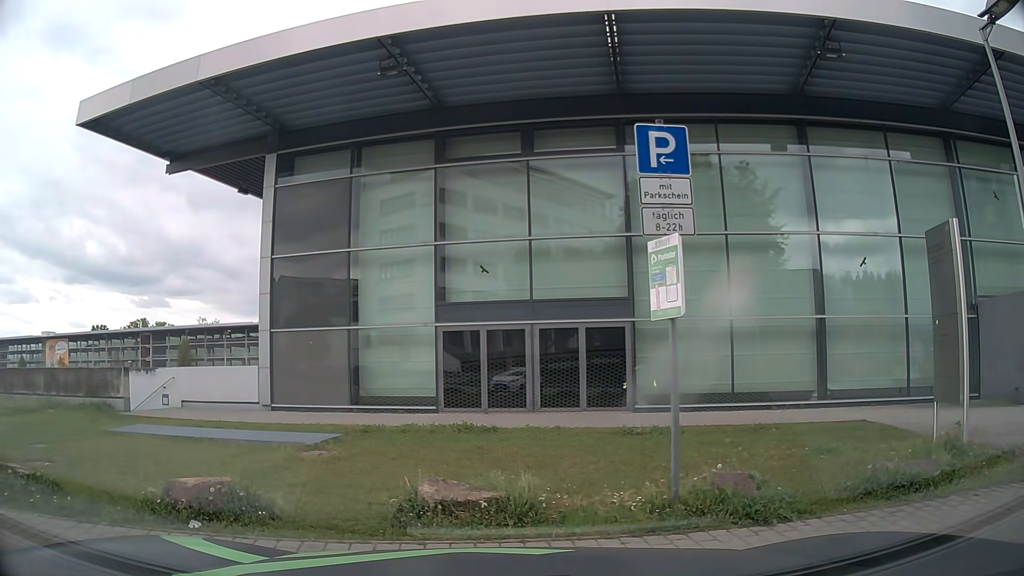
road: residential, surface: asphalt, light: Day
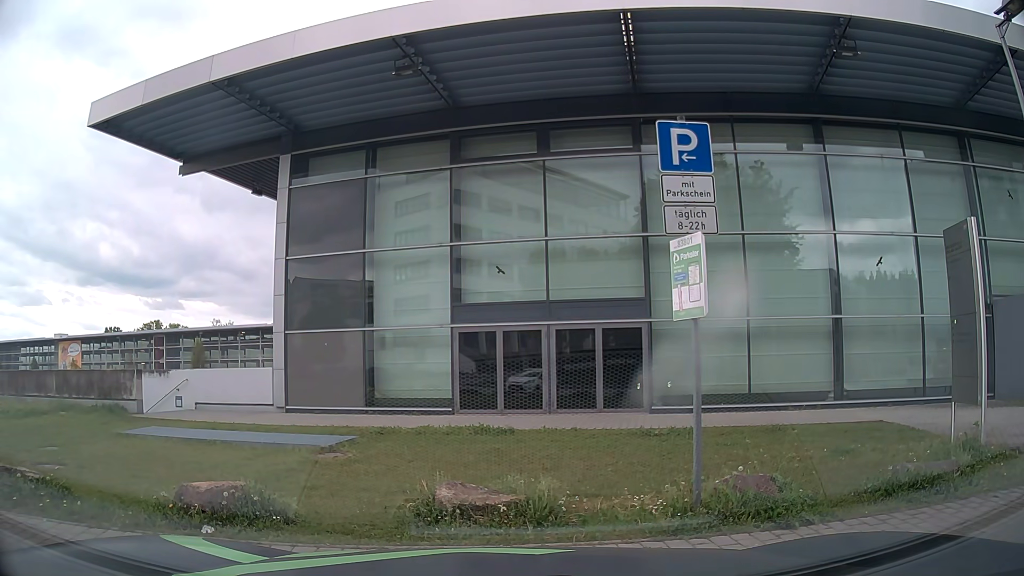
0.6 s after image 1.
(0.0, +0.1) m; 0°
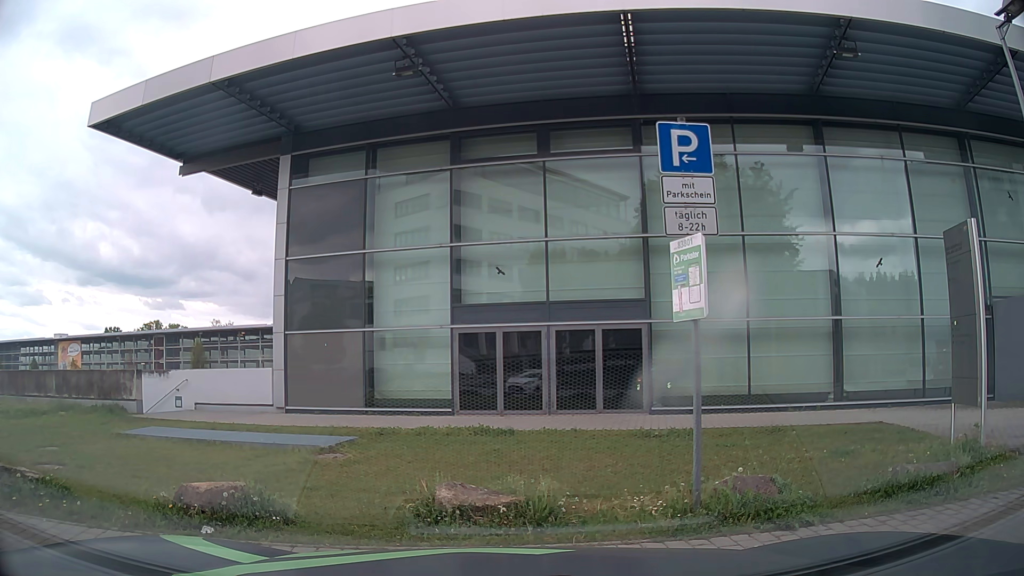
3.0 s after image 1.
(0.0, +0.1) m; 0°
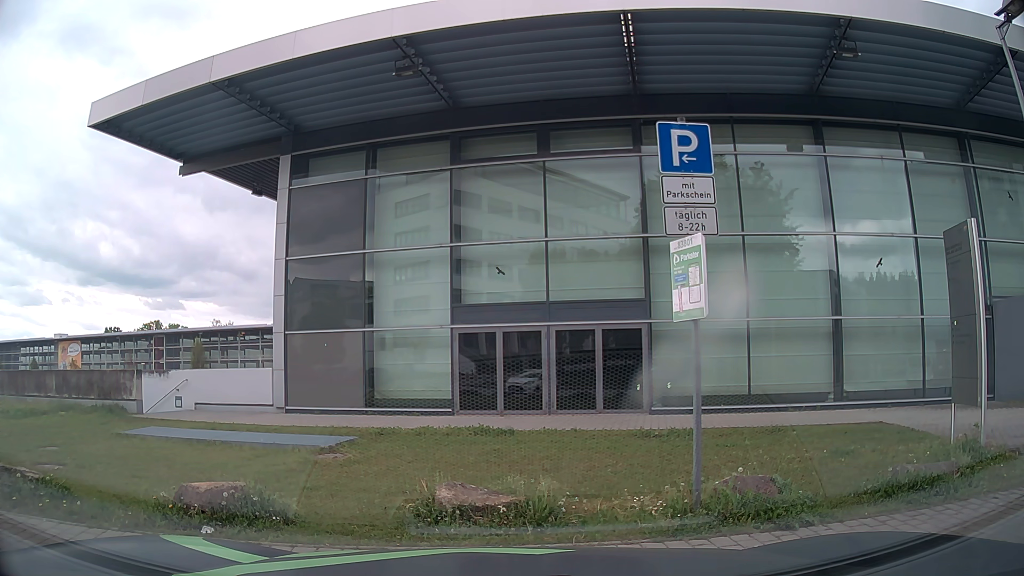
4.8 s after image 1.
(0.0, 0.0) m; 0°
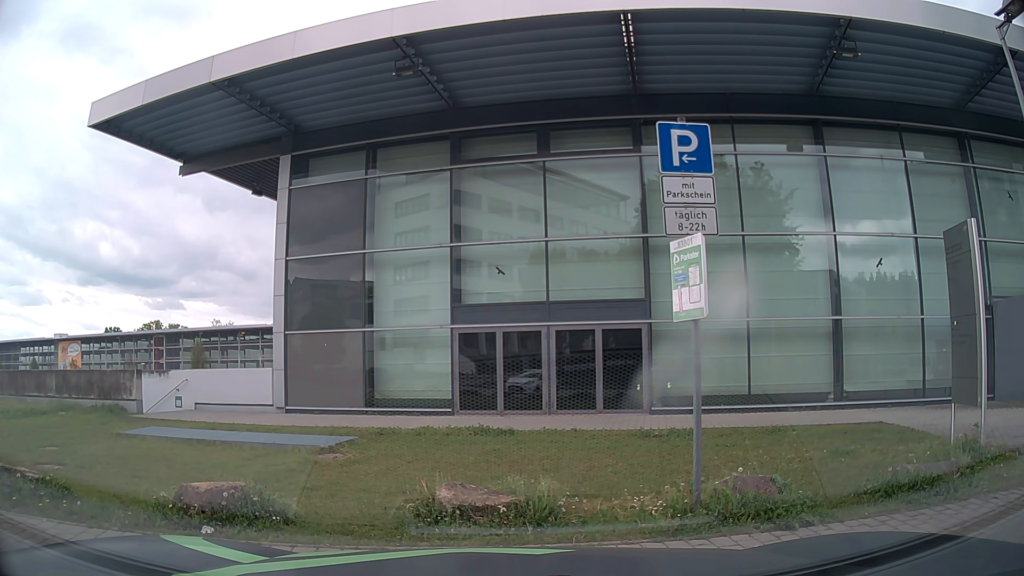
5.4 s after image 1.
(0.0, 0.0) m; 0°
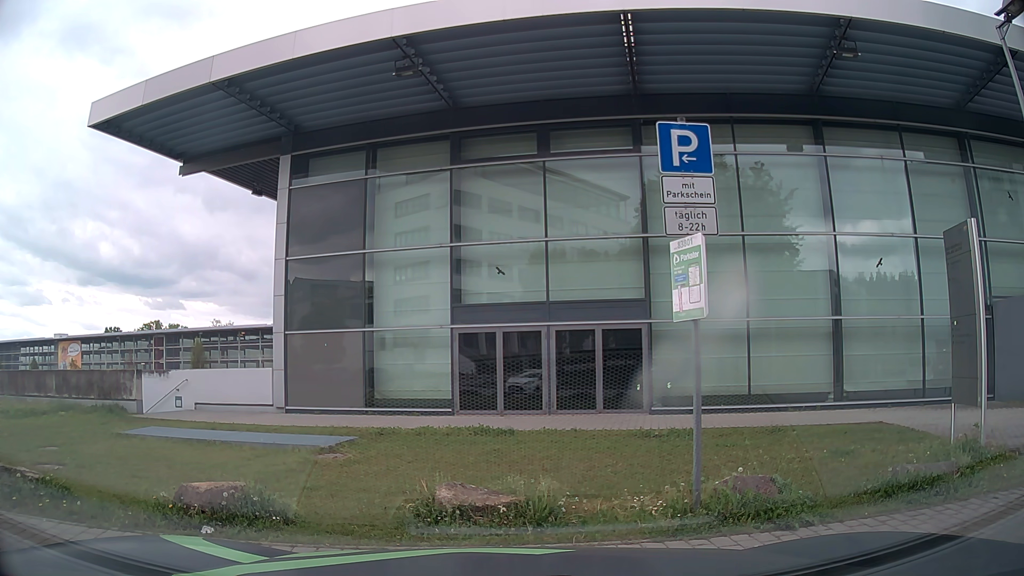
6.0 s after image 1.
(0.0, 0.0) m; 0°
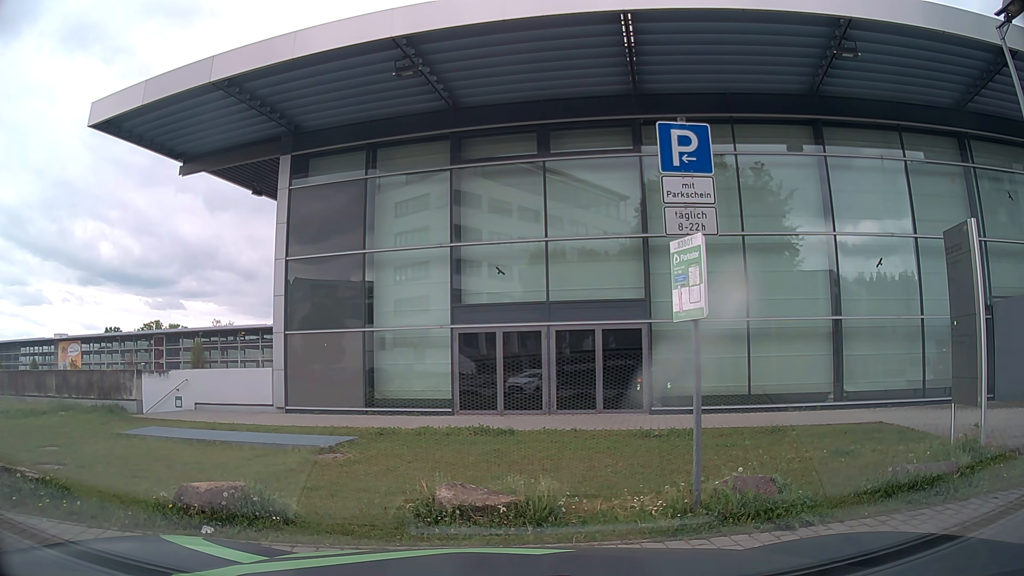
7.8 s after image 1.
(0.0, 0.0) m; 0°
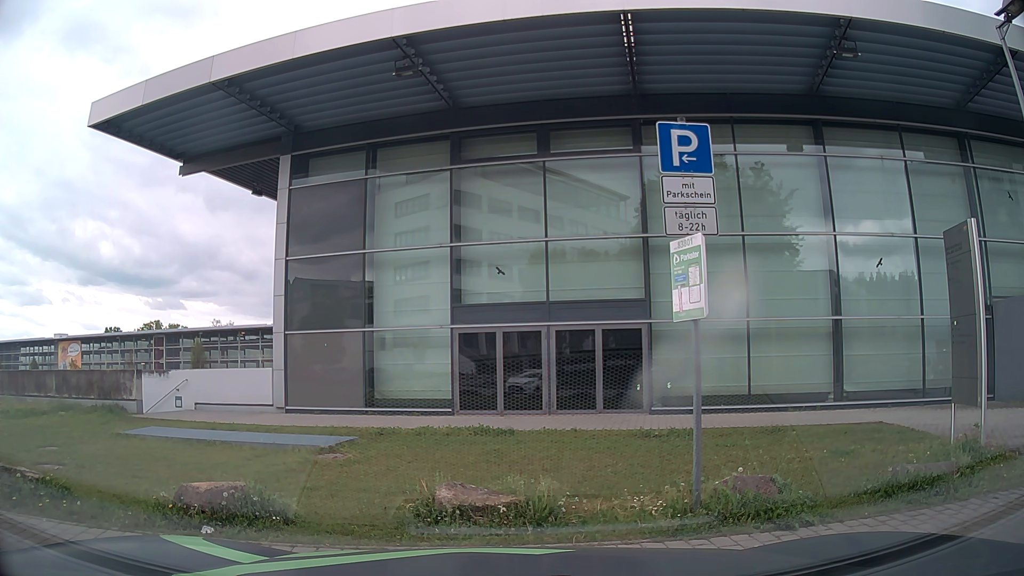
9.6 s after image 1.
(0.0, 0.0) m; 0°
